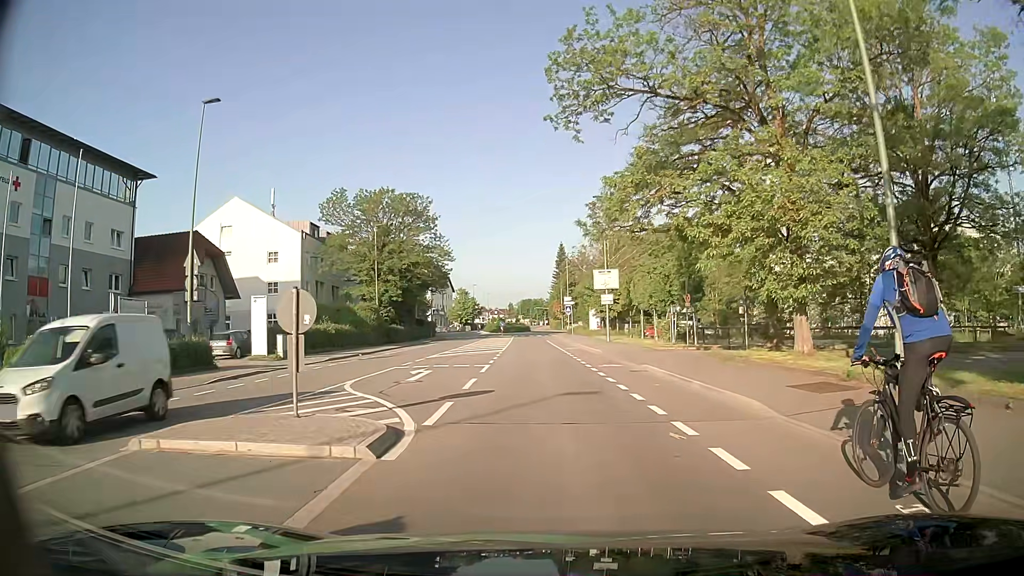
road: tertiary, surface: asphalt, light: Day
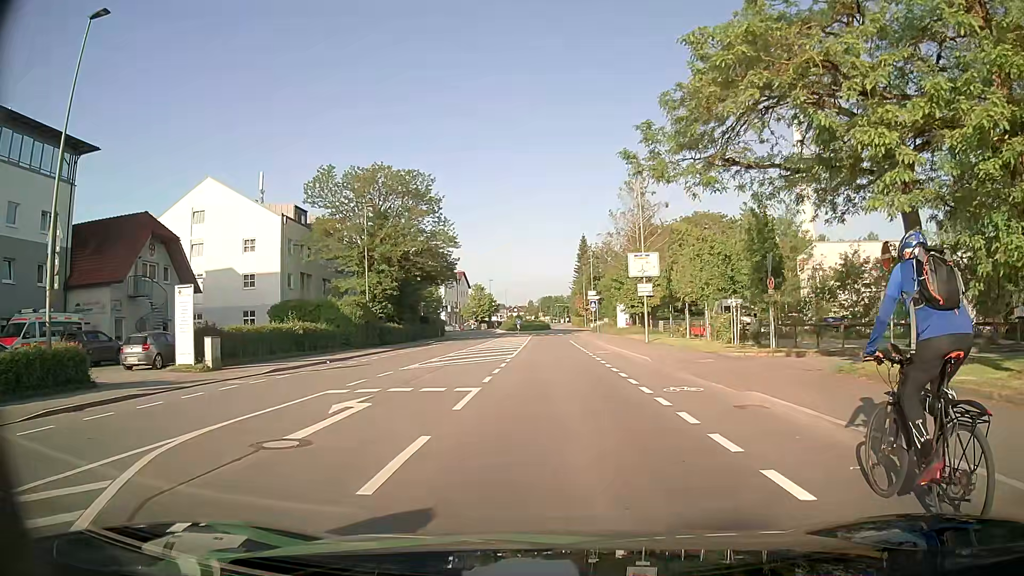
(0.0, +9.2) m; -2°
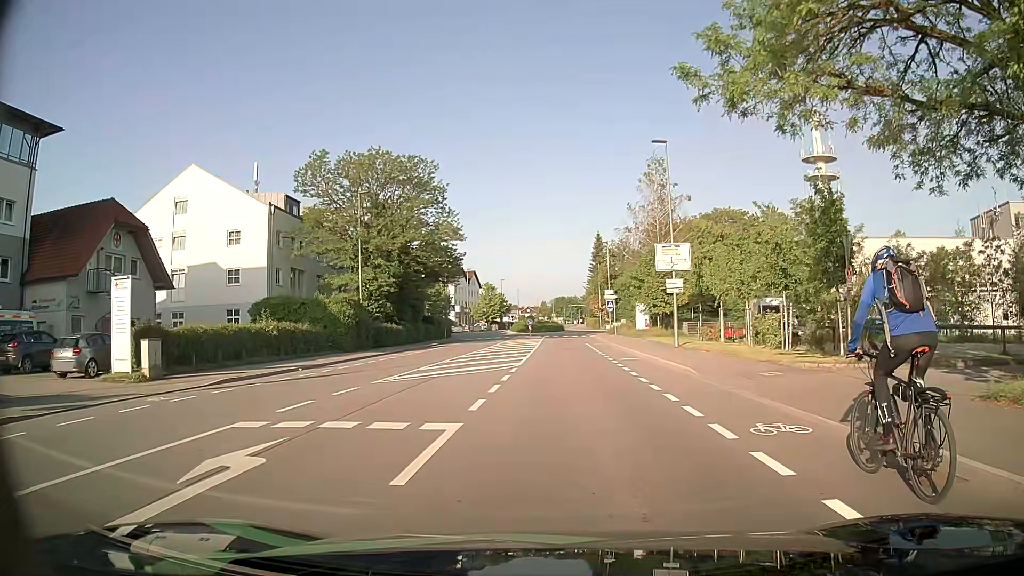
(0.0, +5.1) m; 0°
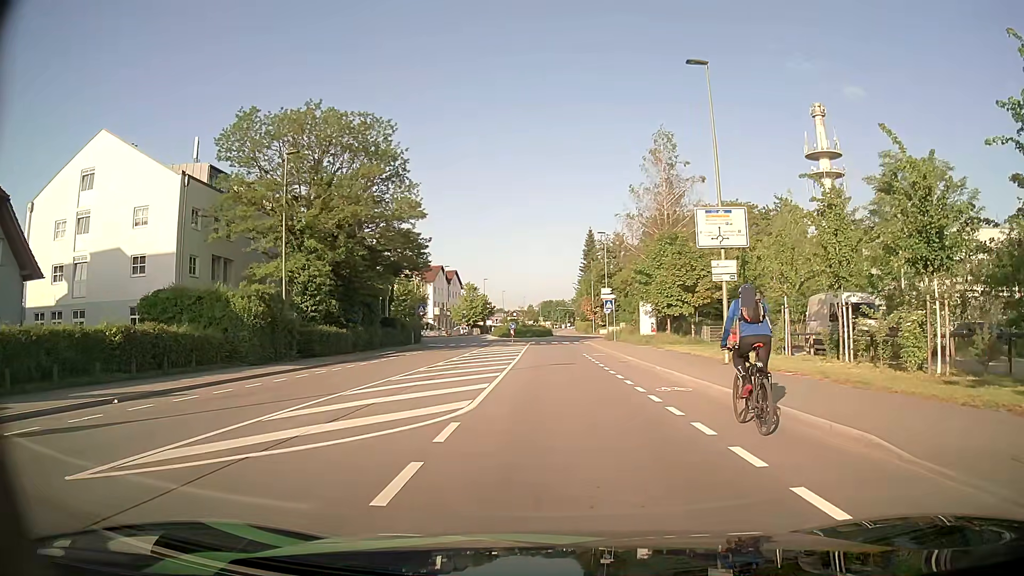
(+0.1, +11.5) m; +1°
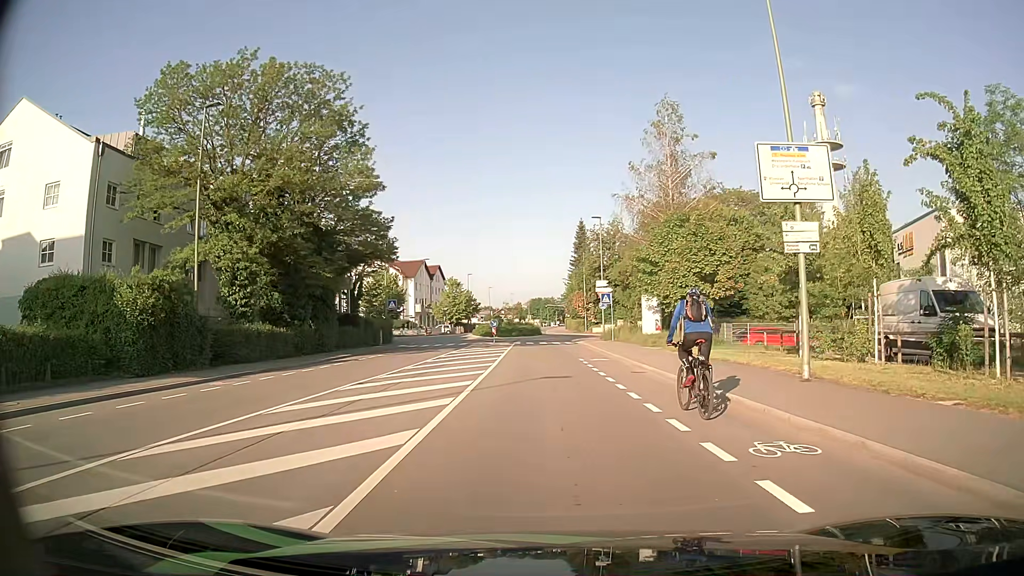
(+0.1, +7.9) m; +1°
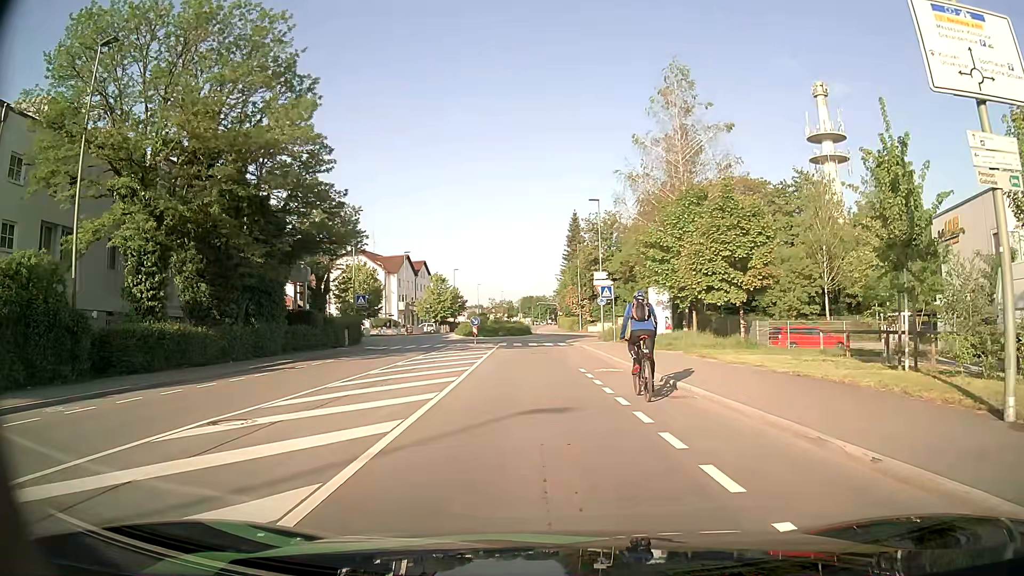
(+0.1, +7.3) m; 0°
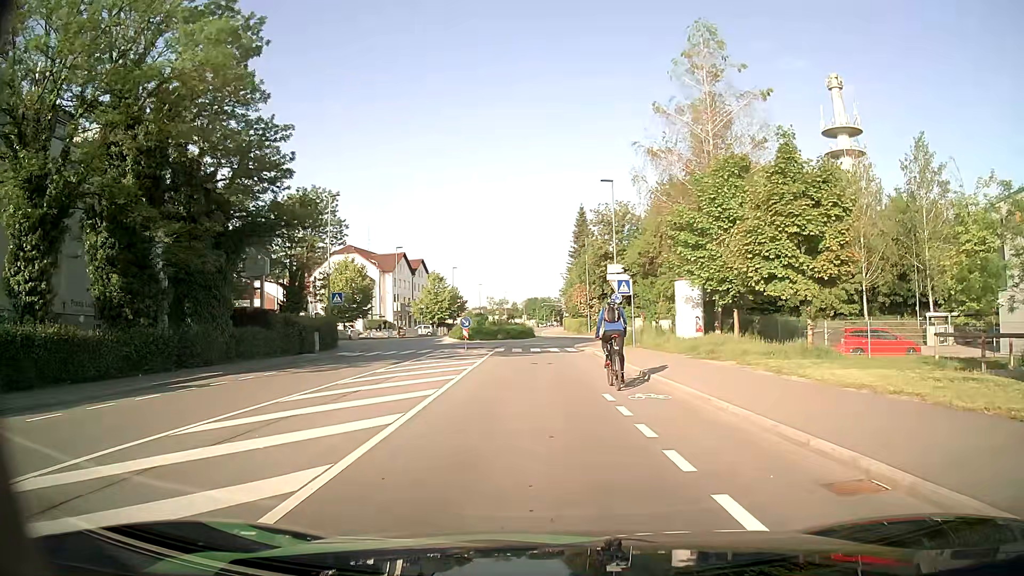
(+0.1, +7.2) m; +1°
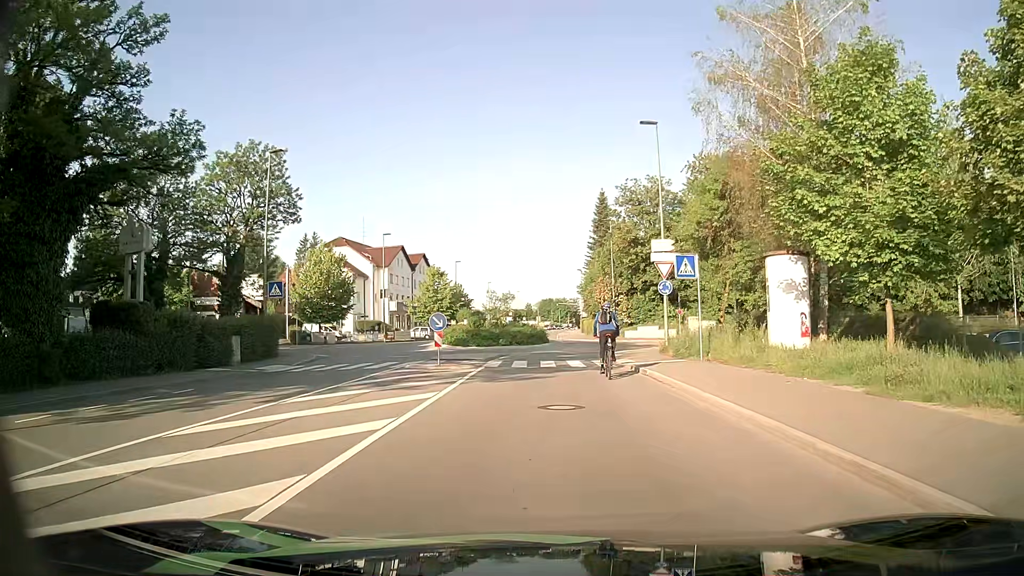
(-0.1, +12.8) m; -1°
(0, +10) (0, +20) (0, +30) (+3, +40) (+5, +49) (+1, +58) (-2, +68) (-2, +78) (-2, +88) (-1, +98) m
